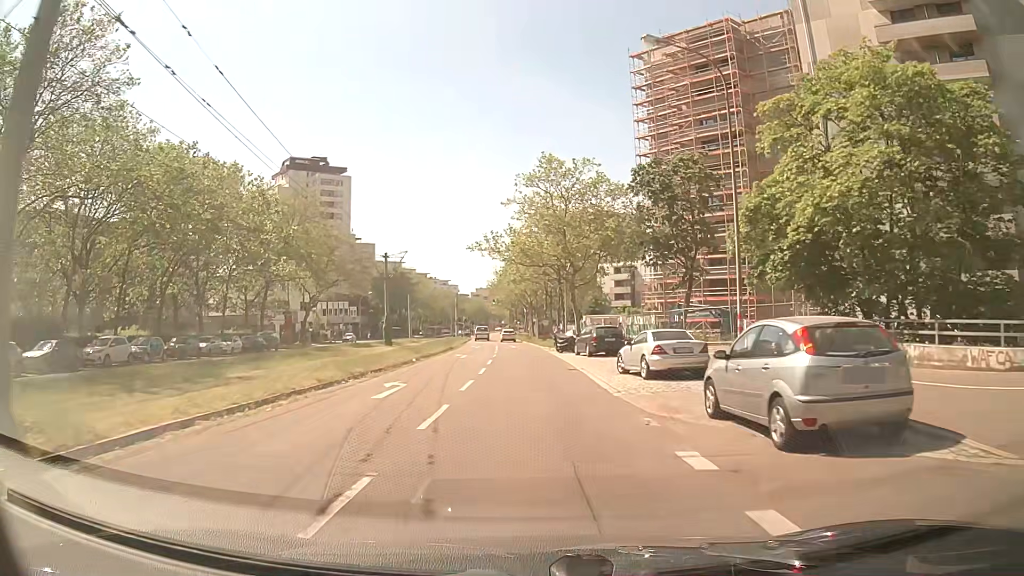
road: tertiary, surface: asphalt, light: Day
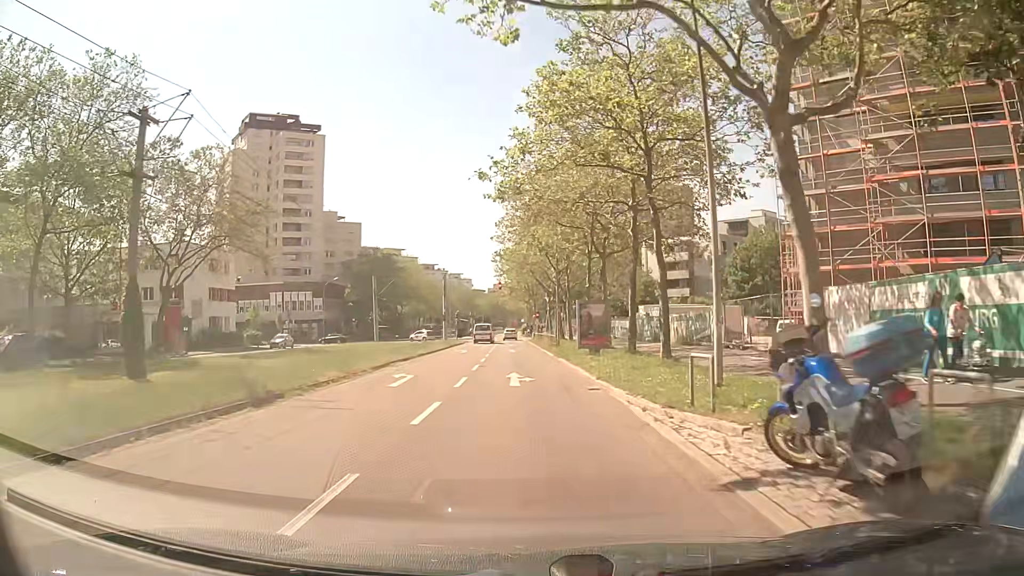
(-0.4, +37.4) m; -2°
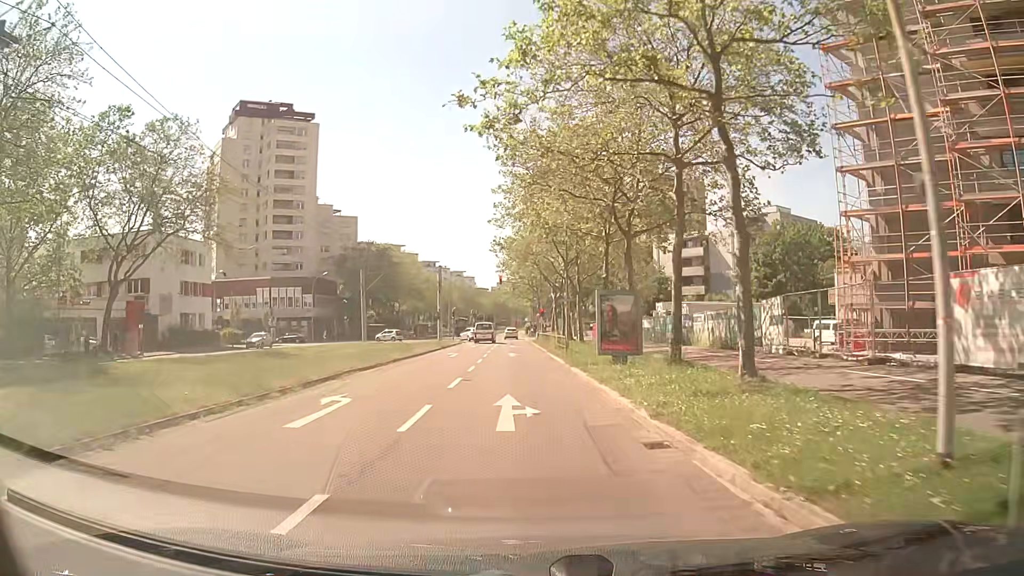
(0.0, +7.1) m; 0°
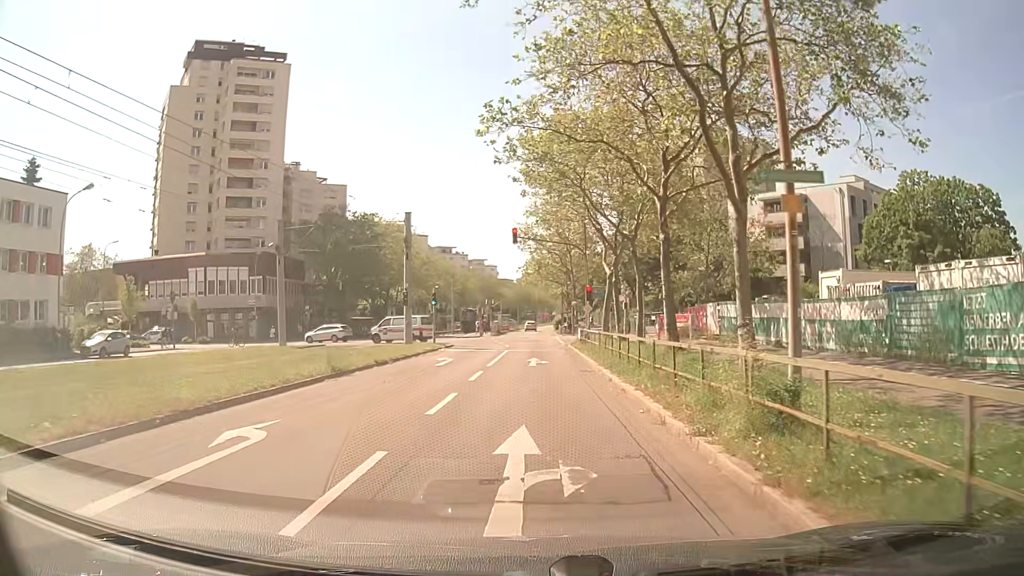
(-0.7, +28.8) m; -3°
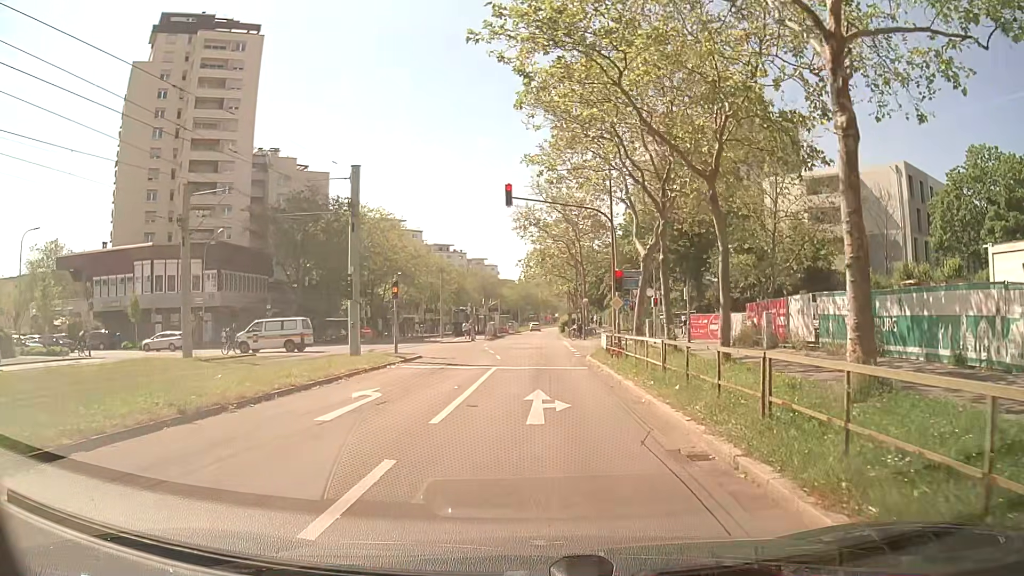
(+0.1, +11.9) m; 0°
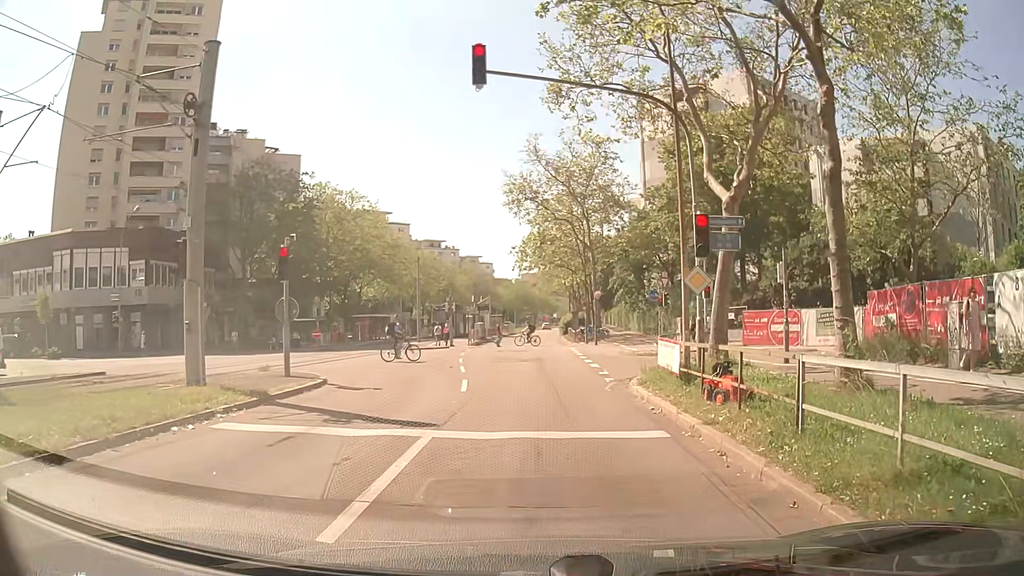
(+0.2, +12.6) m; +1°
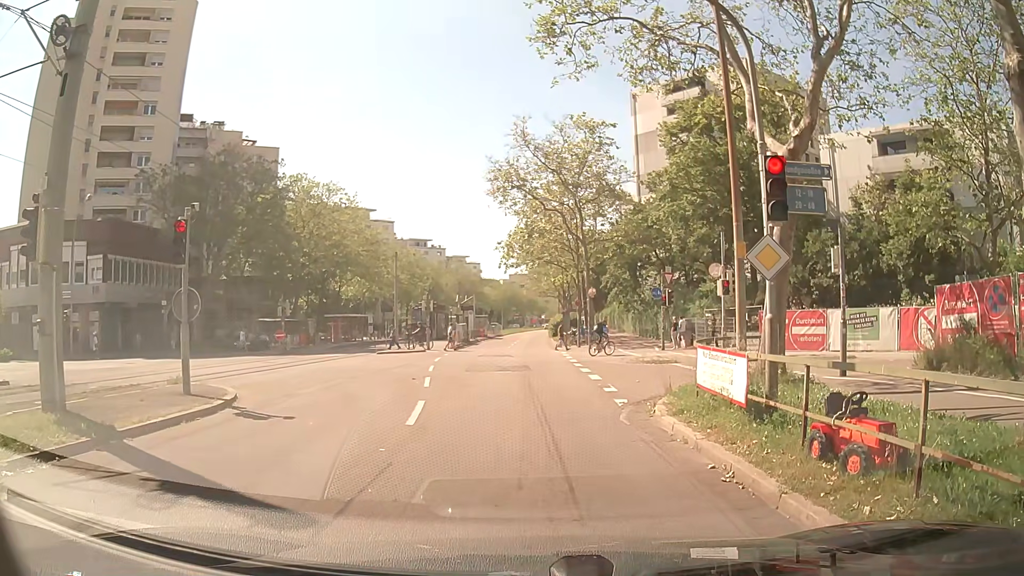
(+0.1, +4.3) m; +3°
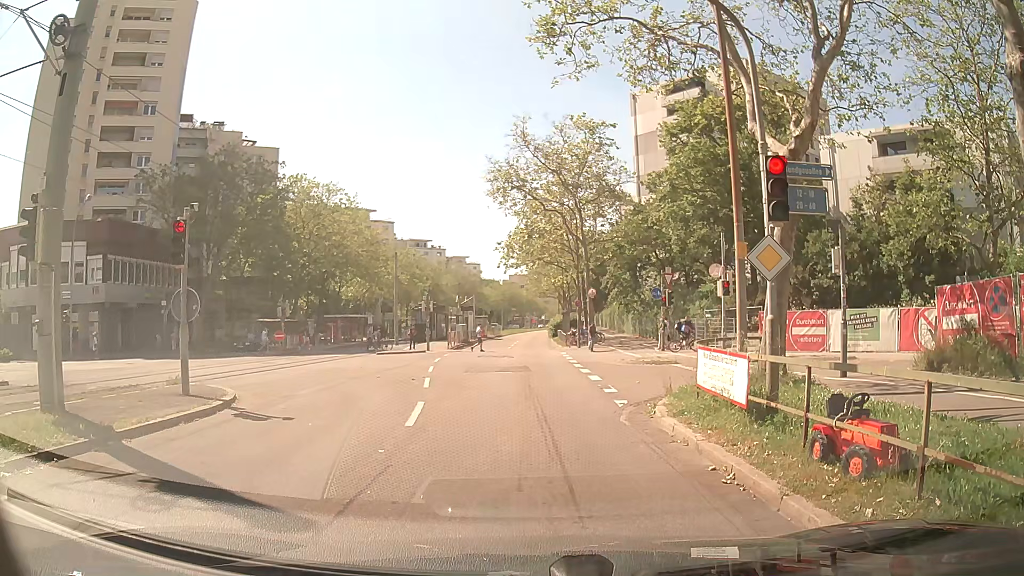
(0.0, +0.1) m; 0°
(0, +10) (0, +20) (-1, +30) (-1, +40) (-1, +50) (-2, +60) (-2, +70) (-2, +80) (-2, +90) (-2, +100) m
